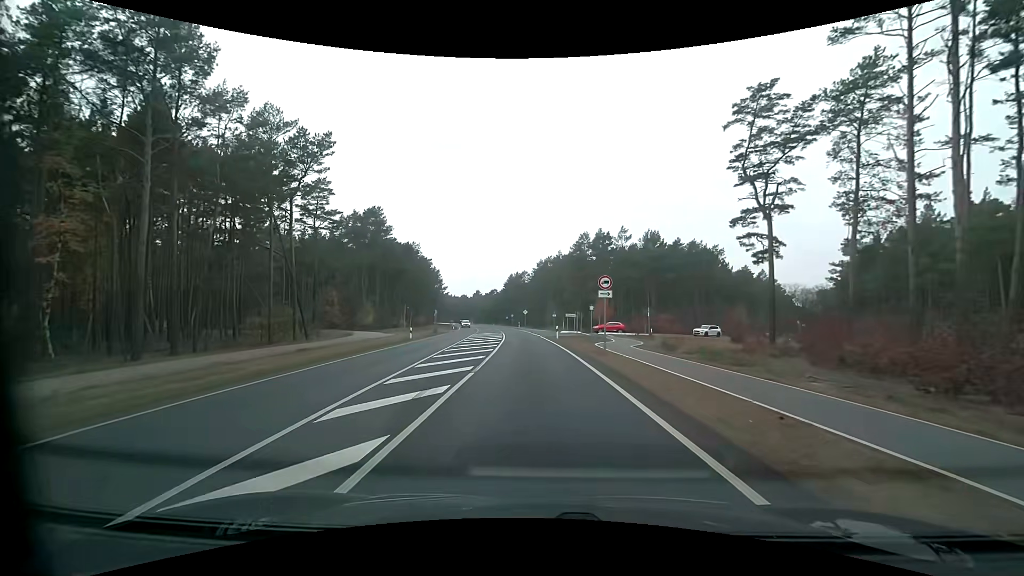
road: secondary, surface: asphalt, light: Day
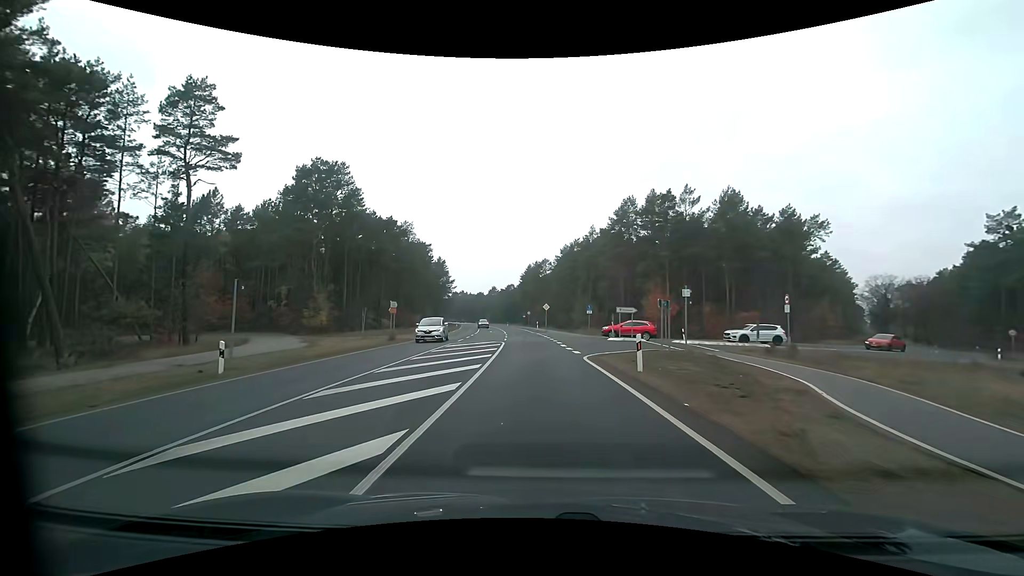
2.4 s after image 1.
(-0.6, +26.4) m; -2°
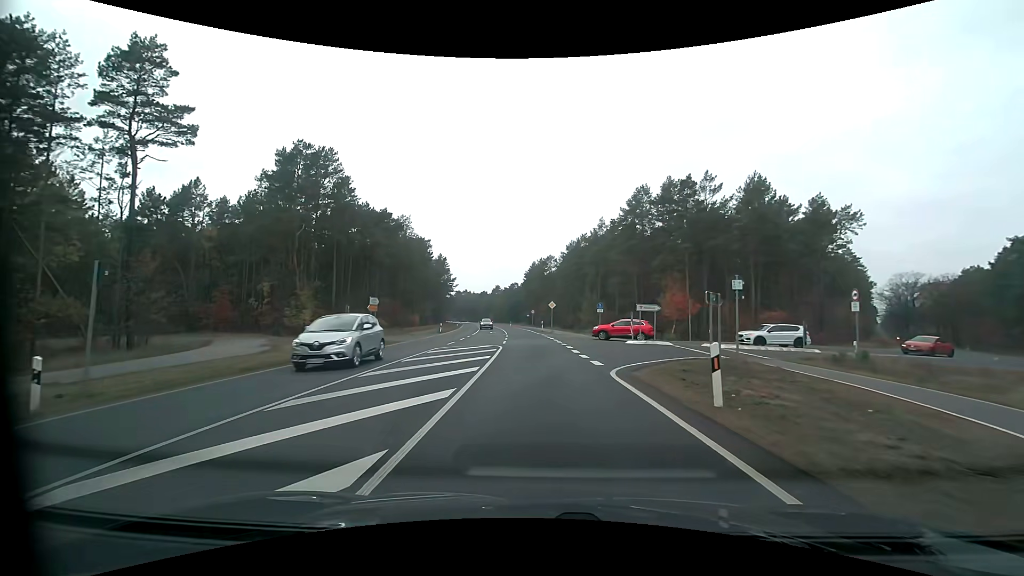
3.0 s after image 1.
(0.0, +5.5) m; -1°
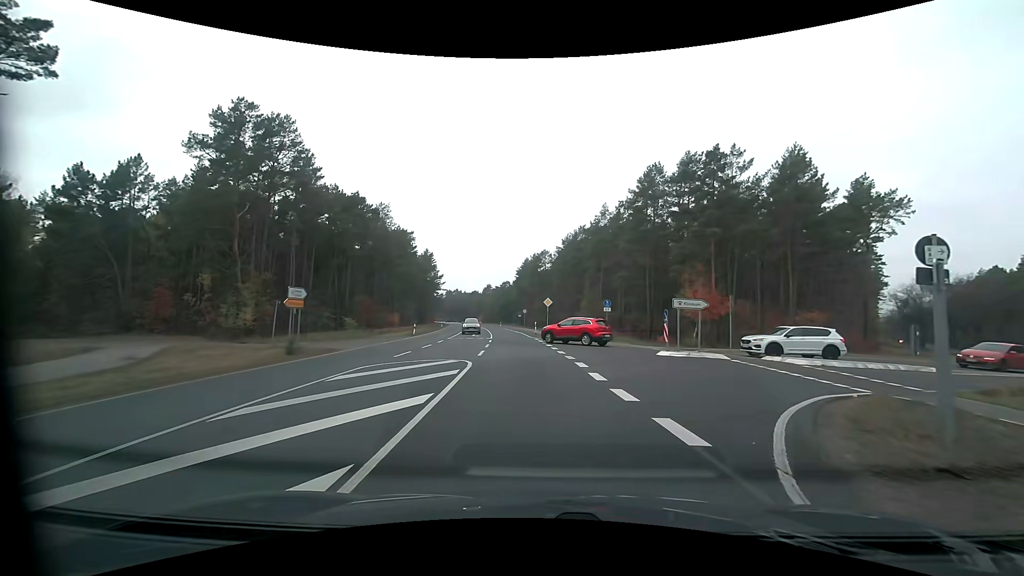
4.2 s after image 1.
(0.0, +9.3) m; +1°
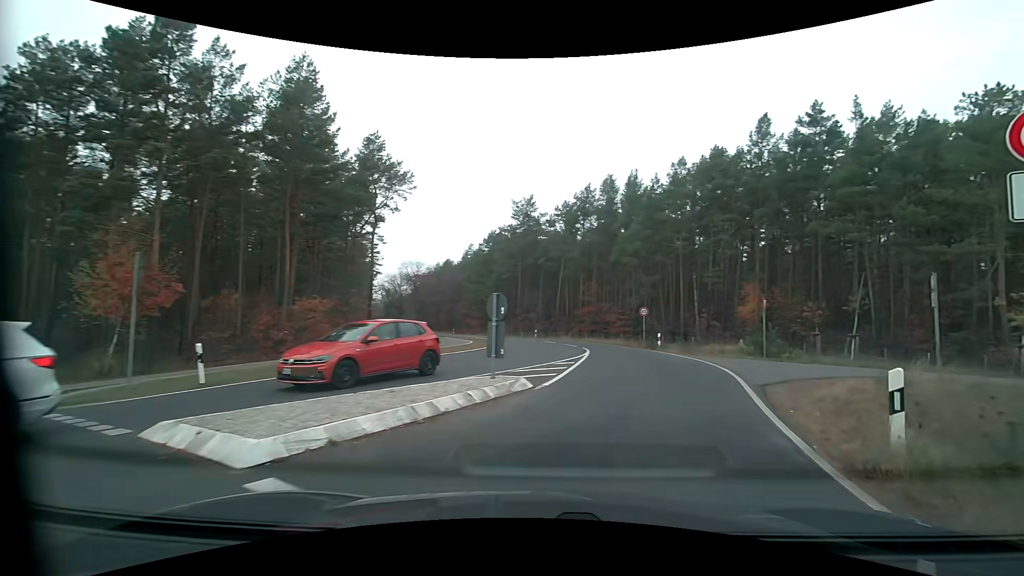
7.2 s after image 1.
(+6.8, +16.1) m; +52°
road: tertiary
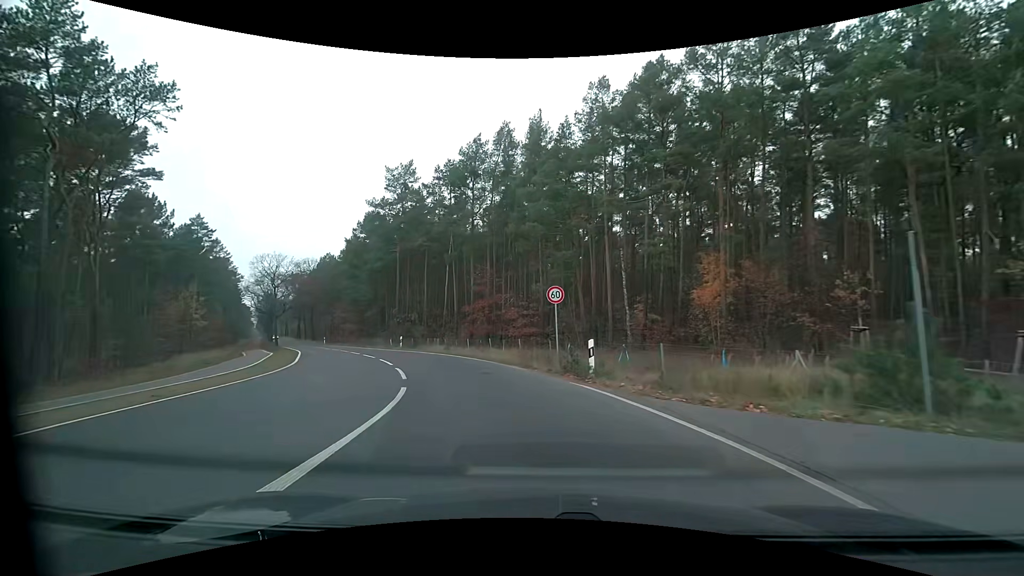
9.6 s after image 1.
(+3.5, +18.5) m; +10°
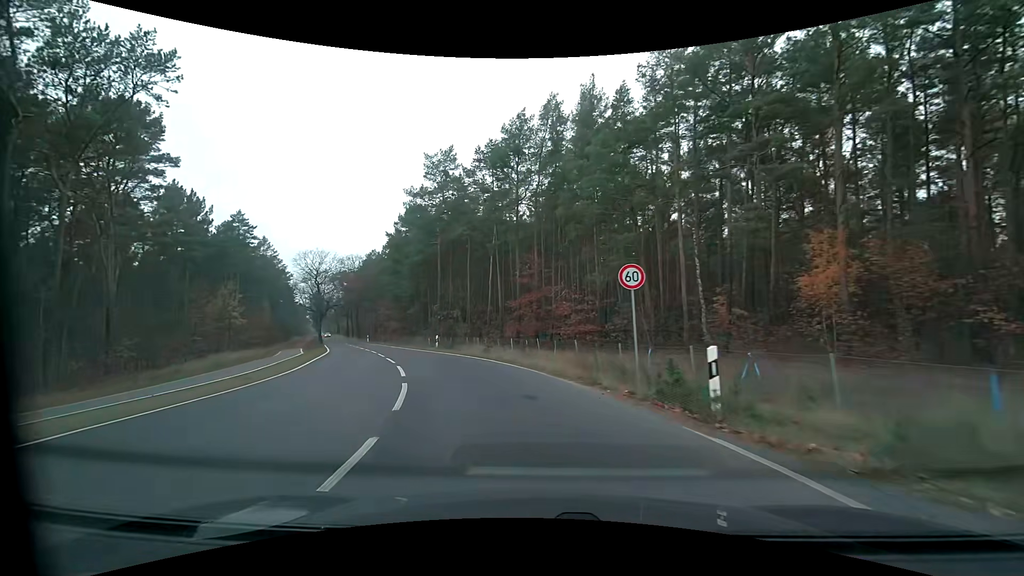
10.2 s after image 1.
(-0.2, +5.5) m; -6°
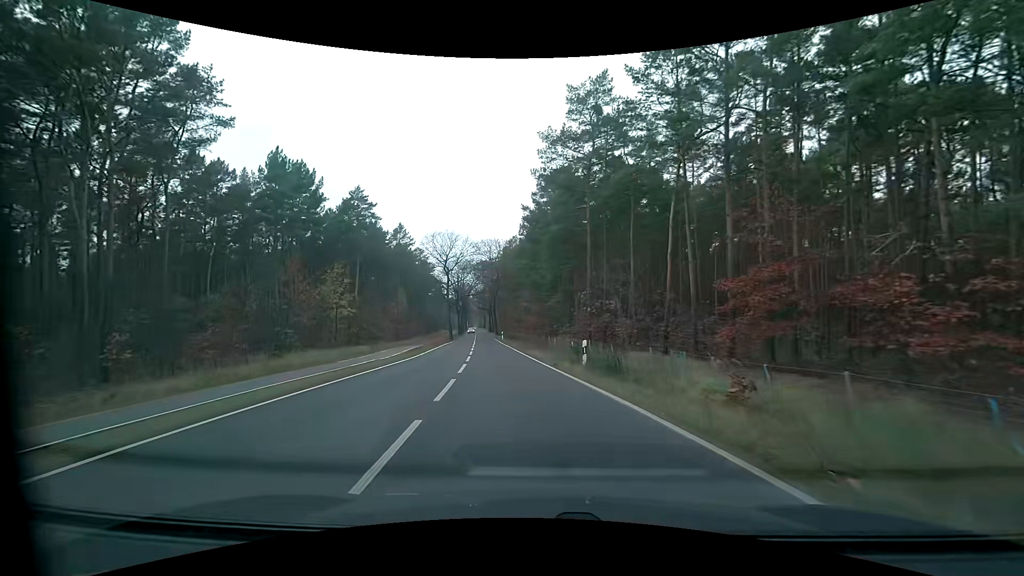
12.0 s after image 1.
(-2.9, +17.3) m; -17°
(0, +10) (-1, +20) (-2, +30) (-3, +40) (-5, +50) (-6, +60) (-7, +70) (-8, +80) (-10, +89) (-11, +99) m
